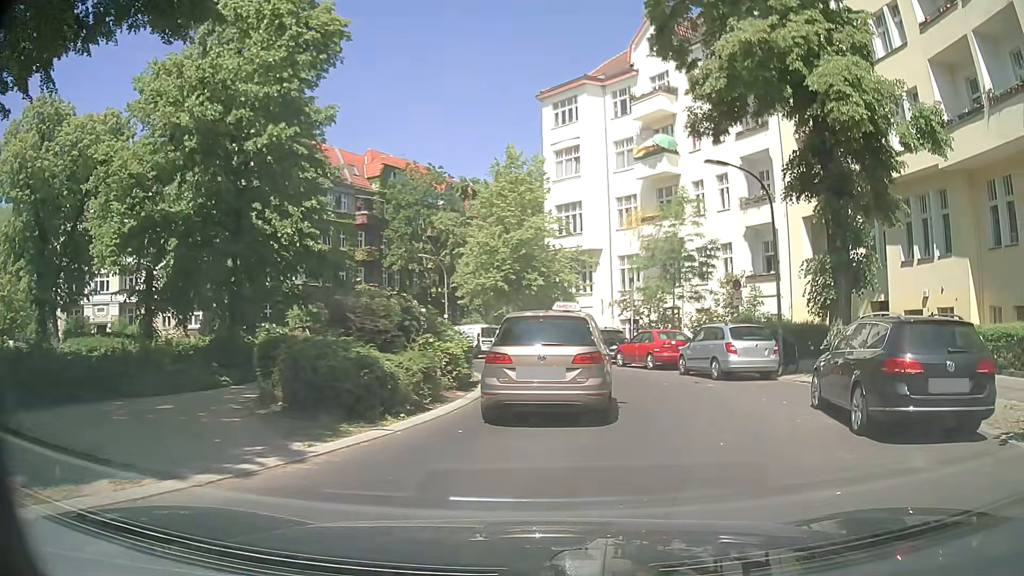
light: Day
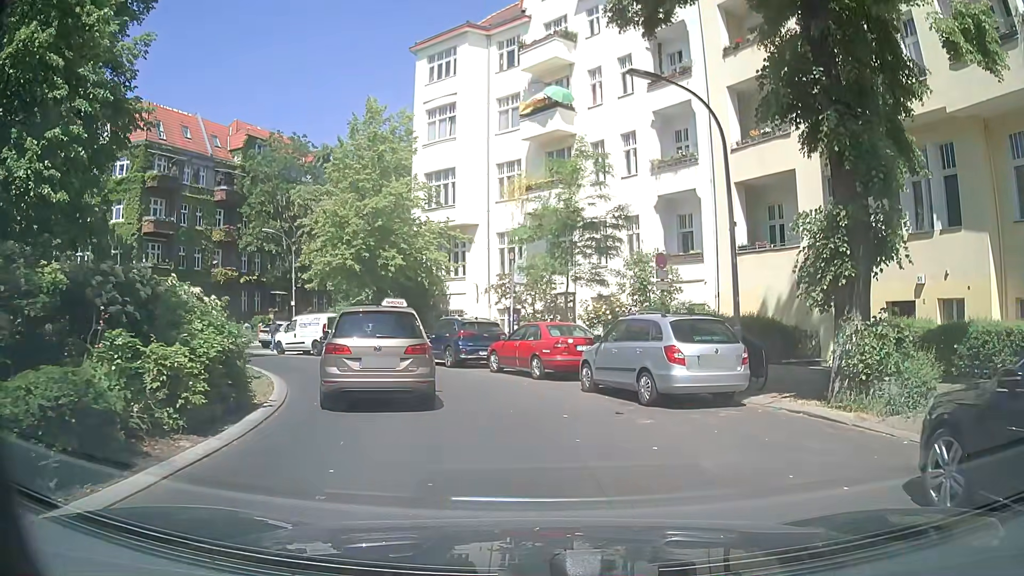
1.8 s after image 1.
(+0.9, +6.9) m; +11°
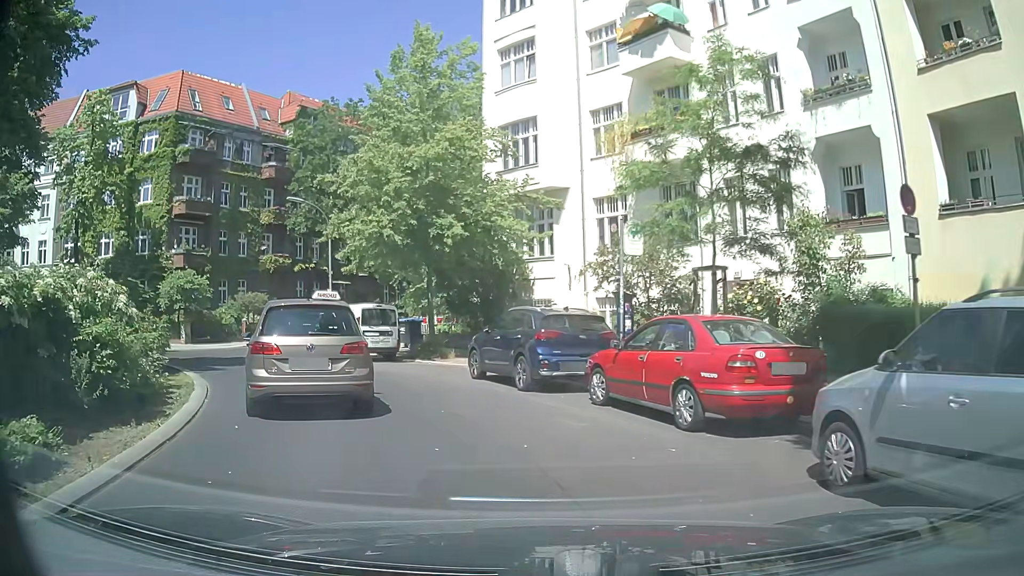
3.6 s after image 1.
(-0.3, +8.1) m; -10°
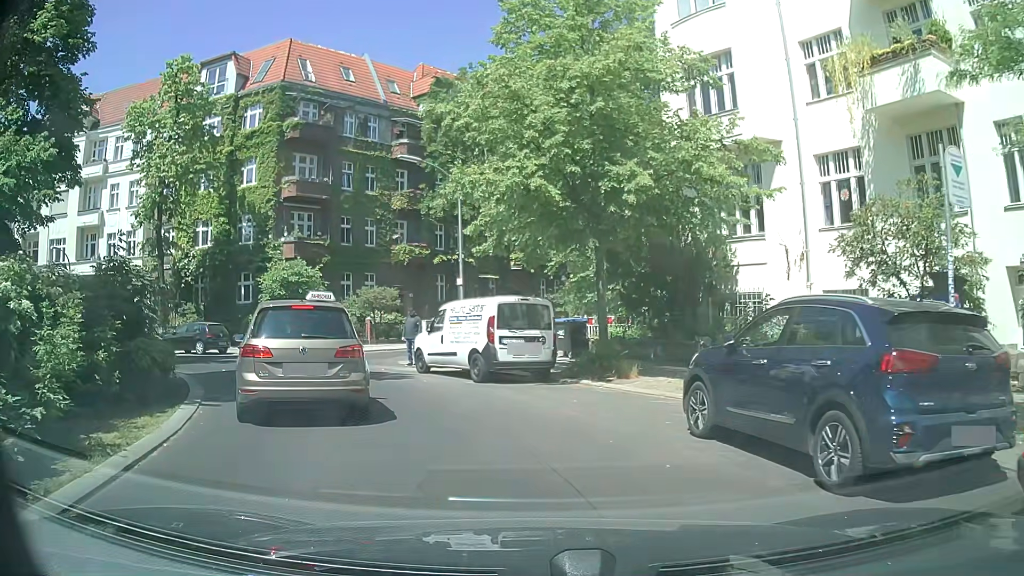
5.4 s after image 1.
(-0.7, +7.1) m; -12°
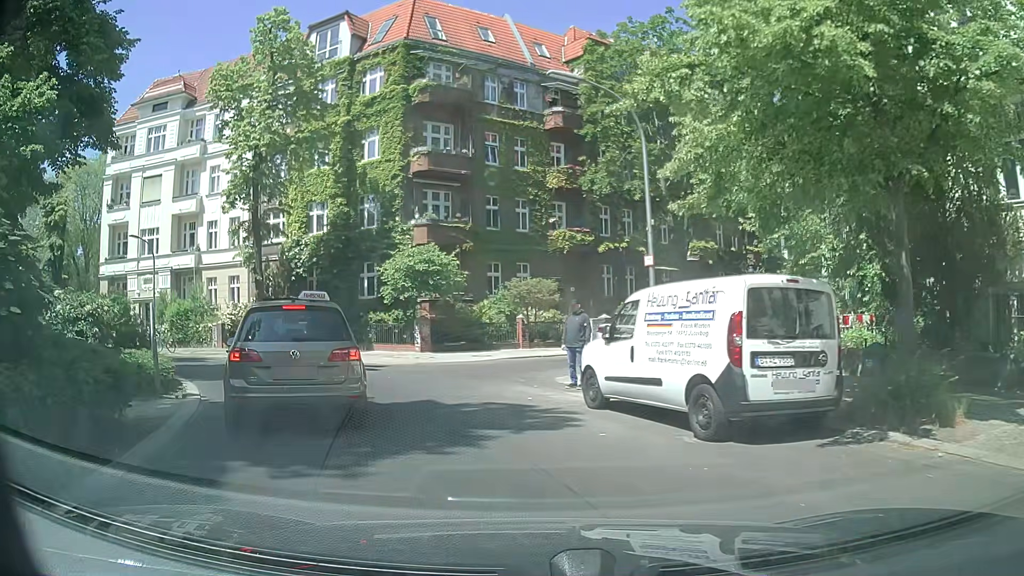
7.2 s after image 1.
(-0.8, +7.1) m; -13°
